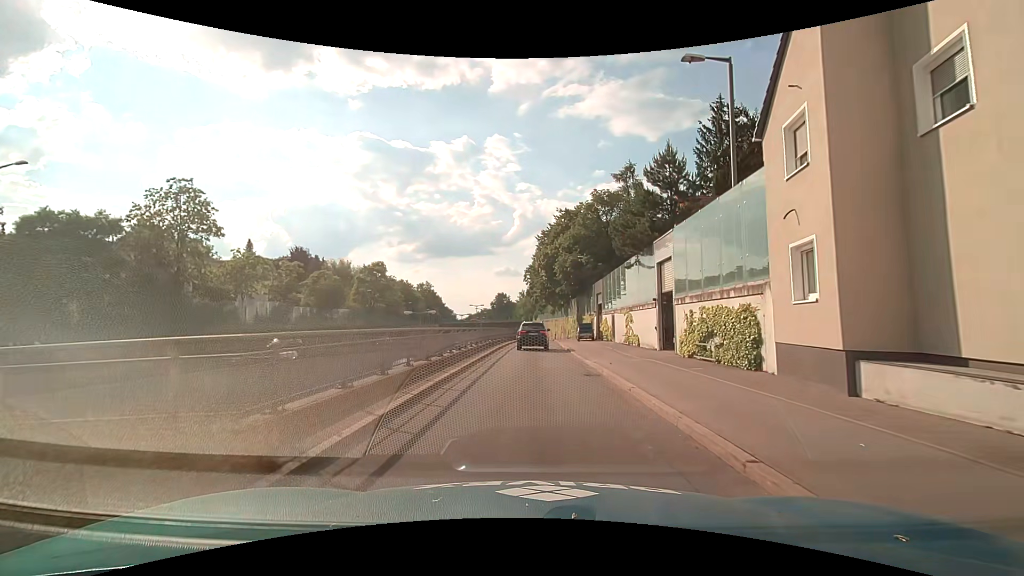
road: trunk_link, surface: asphalt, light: Day
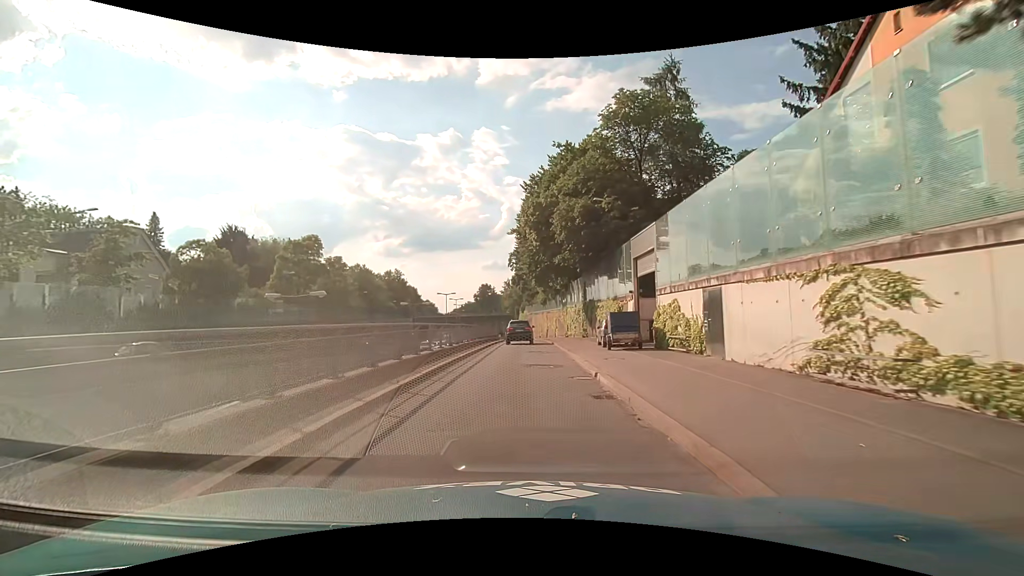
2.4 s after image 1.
(+0.1, +24.2) m; +1°
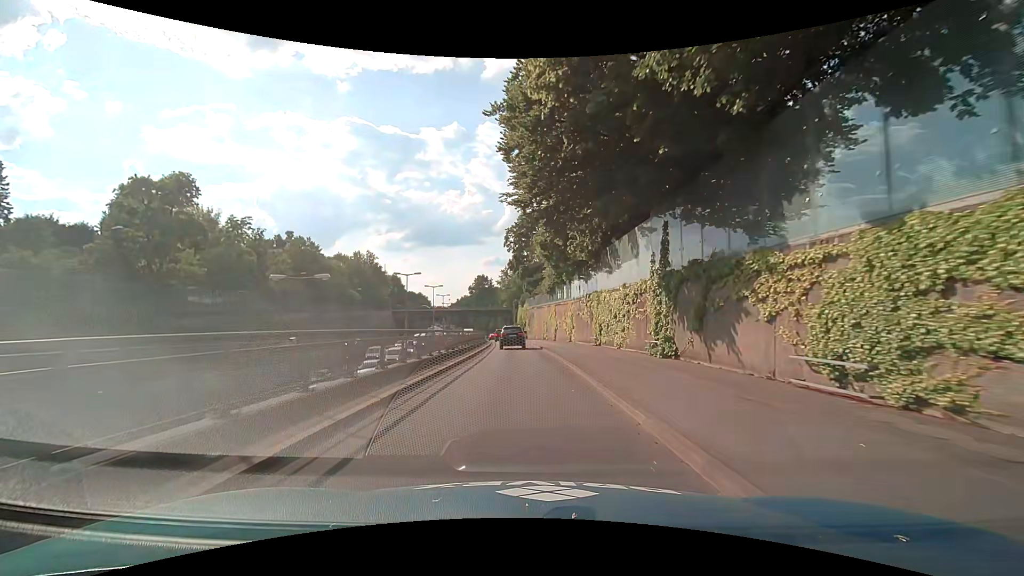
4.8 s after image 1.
(0.0, +27.5) m; 0°
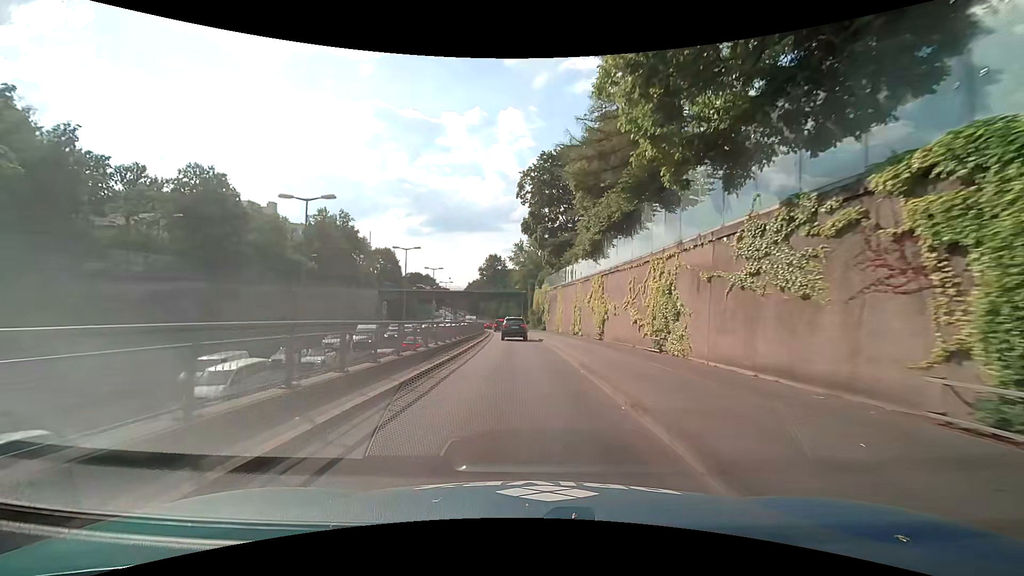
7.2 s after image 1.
(-0.5, +29.2) m; -2°
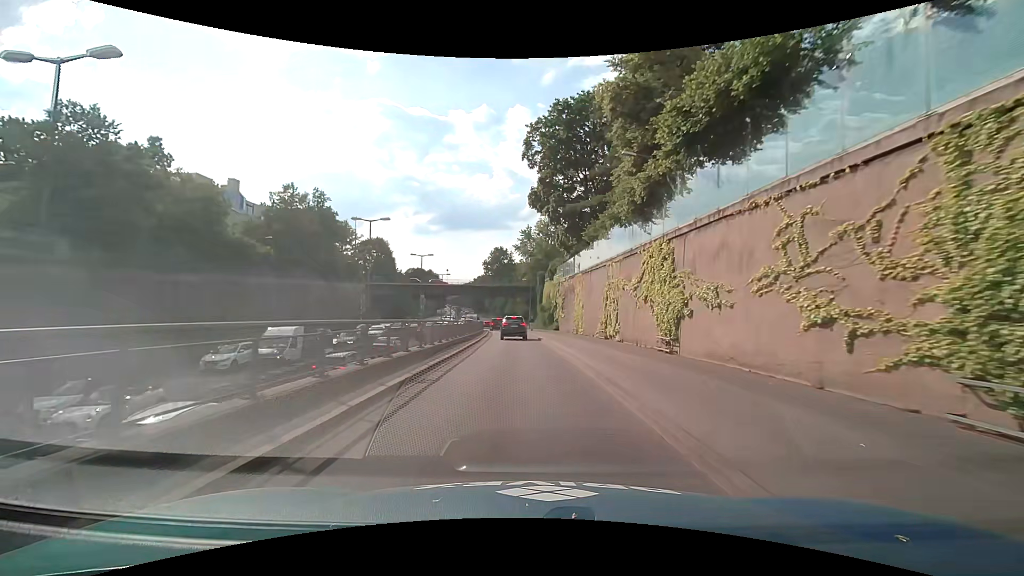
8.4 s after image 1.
(-0.1, +15.1) m; -1°
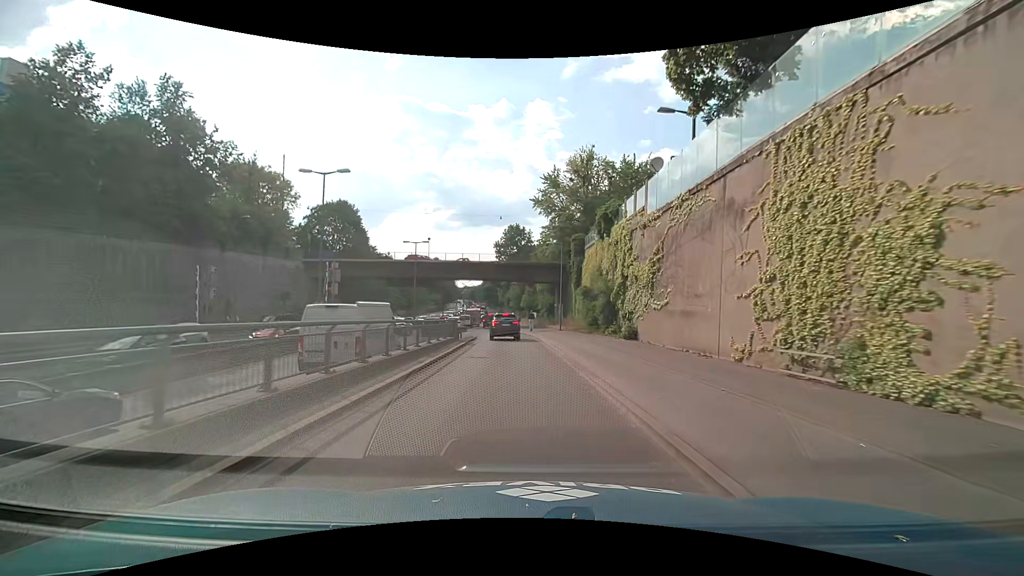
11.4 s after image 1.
(-0.8, +37.8) m; -2°
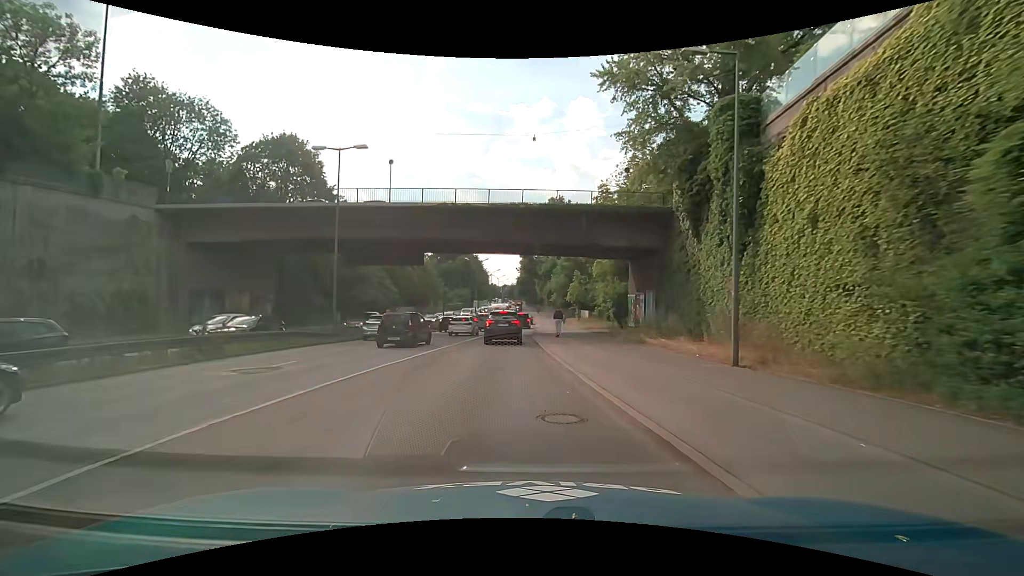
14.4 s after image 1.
(-1.2, +34.1) m; -5°
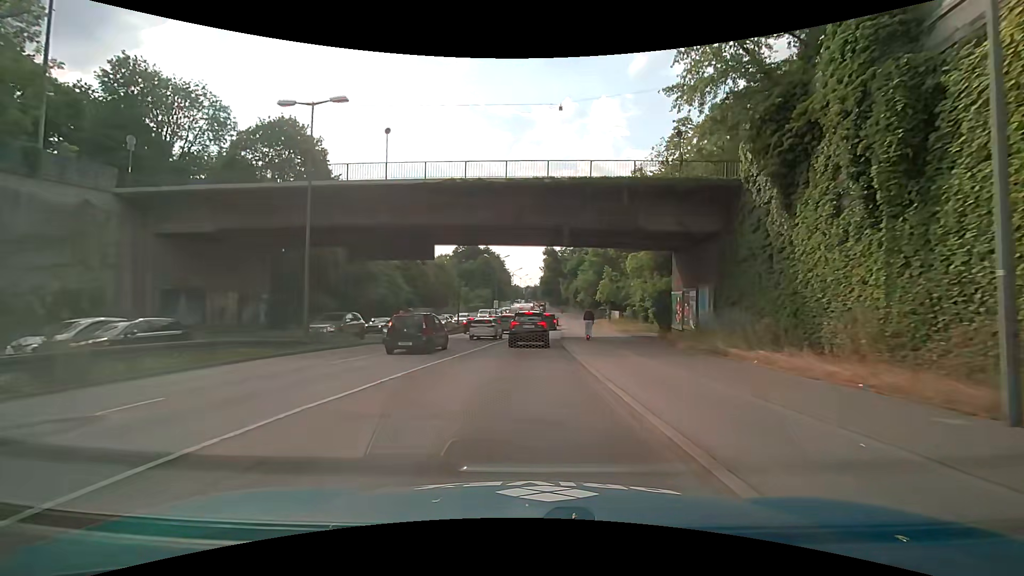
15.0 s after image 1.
(-0.2, +6.5) m; -2°
(0, +10) (0, +20) (0, +30) (+1, +40) (+1, +50) (+2, +60) (+3, +70) (+3, +80) (+4, +90) (+4, +100) m
